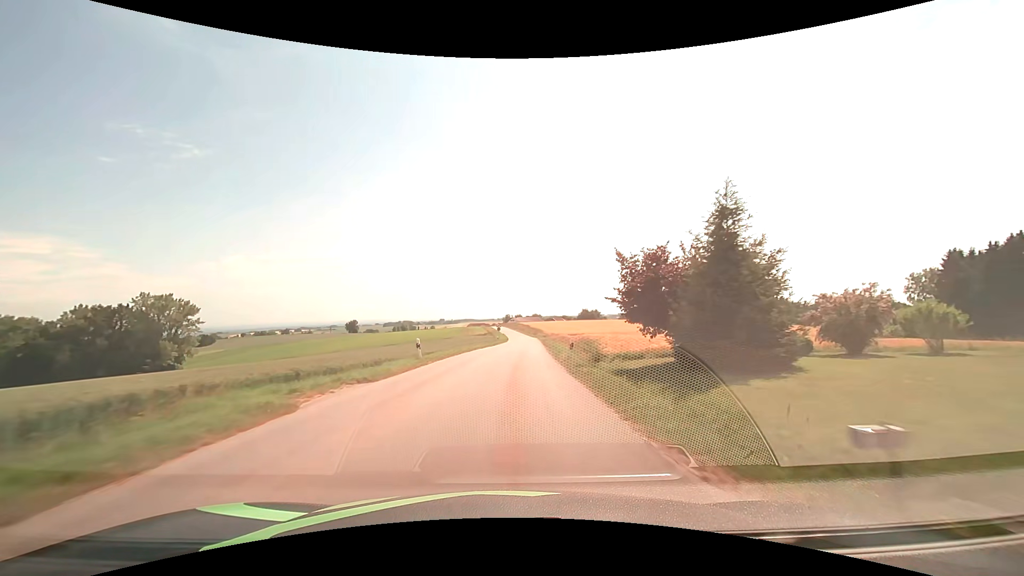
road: tertiary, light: Day
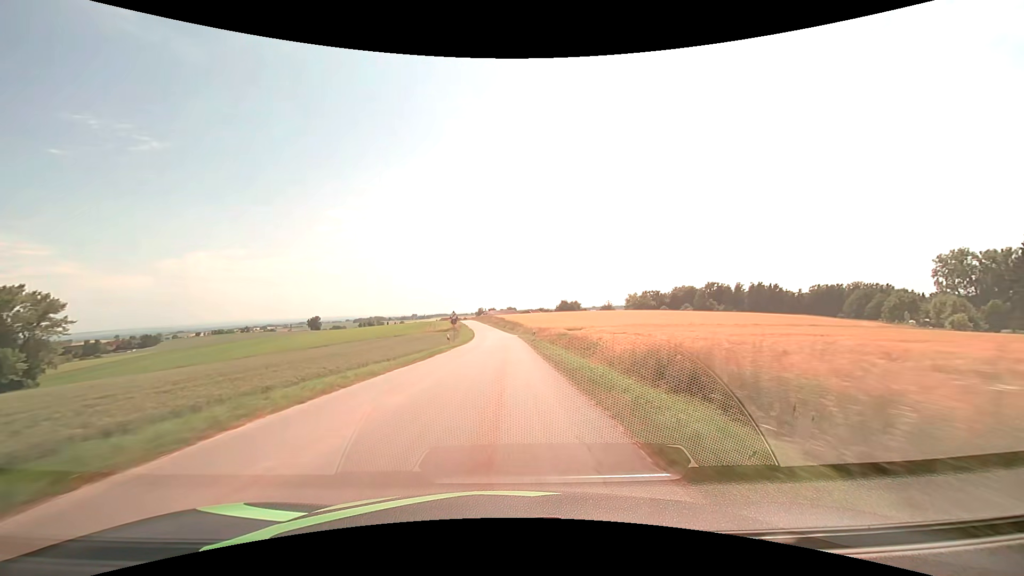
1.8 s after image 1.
(+1.2, +32.7) m; +3°
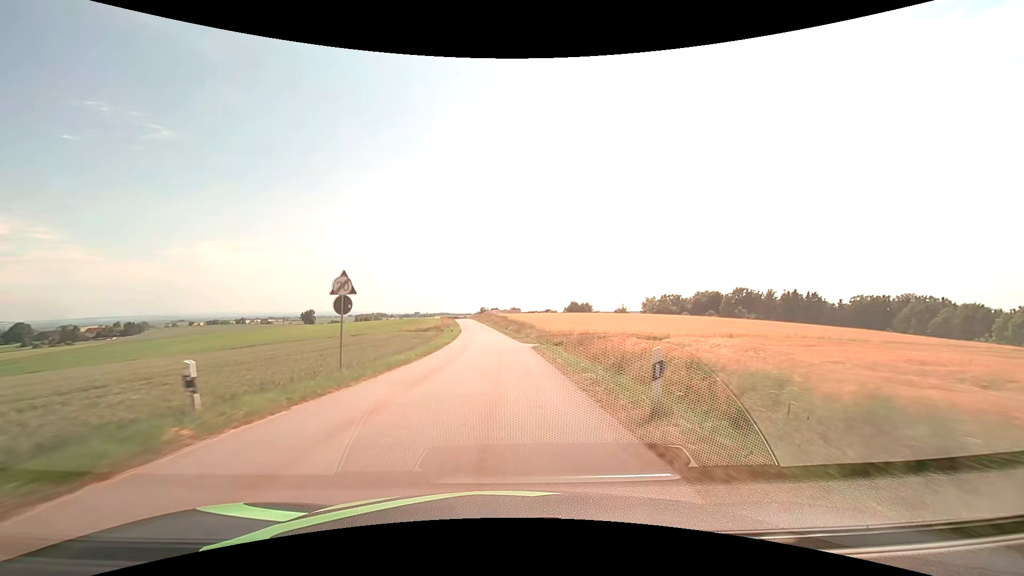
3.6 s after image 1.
(-0.1, +32.6) m; 0°
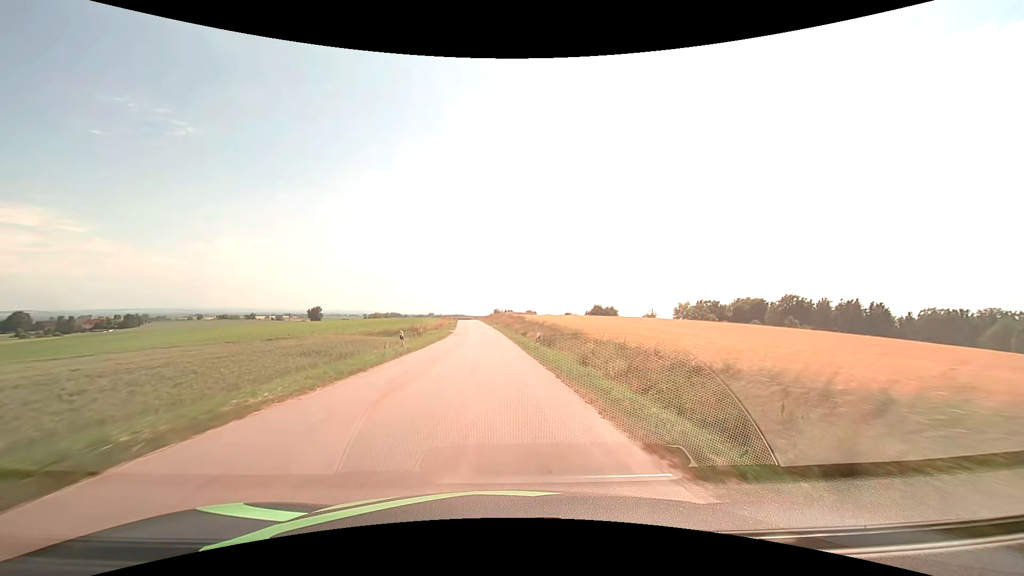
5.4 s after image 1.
(-0.4, +32.4) m; -2°
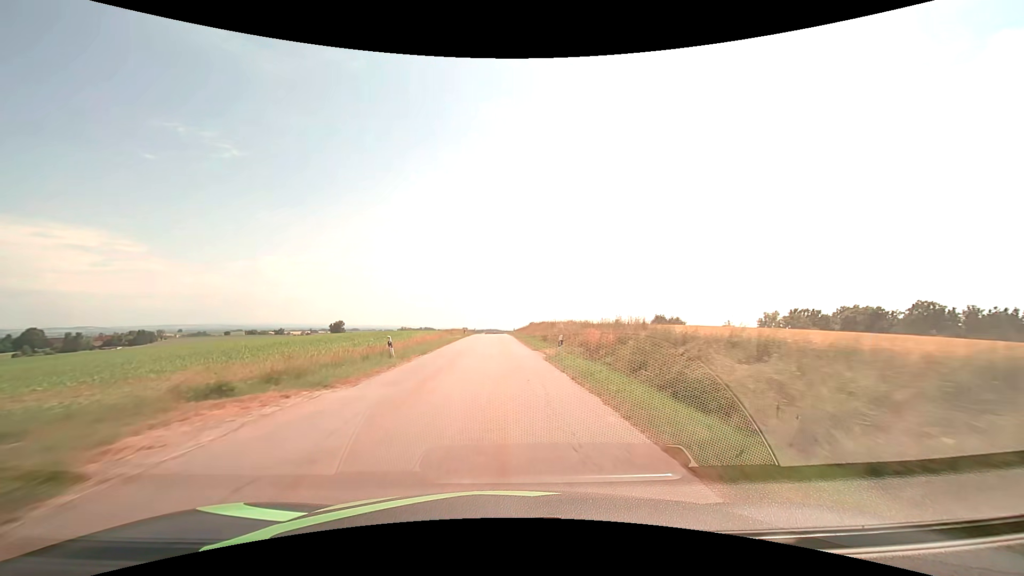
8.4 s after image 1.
(-2.2, +53.4) m; -4°
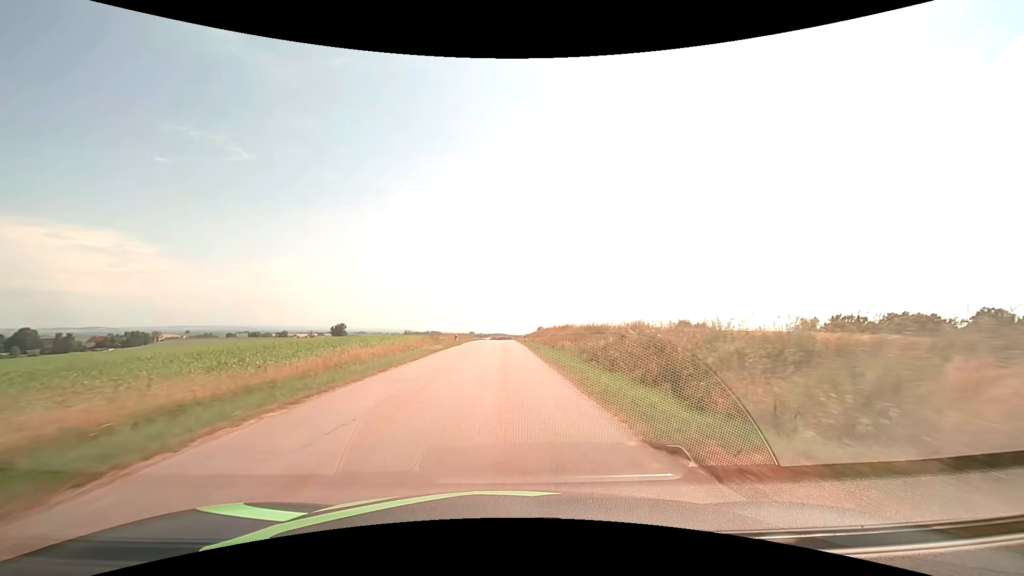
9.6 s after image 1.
(-0.3, +21.2) m; -1°
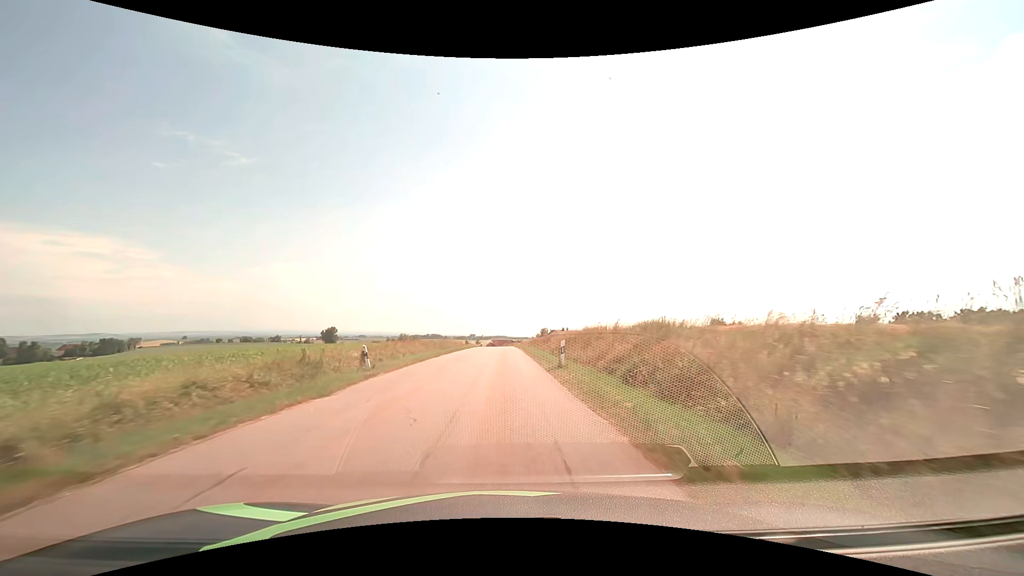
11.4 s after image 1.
(0.0, +31.8) m; 0°
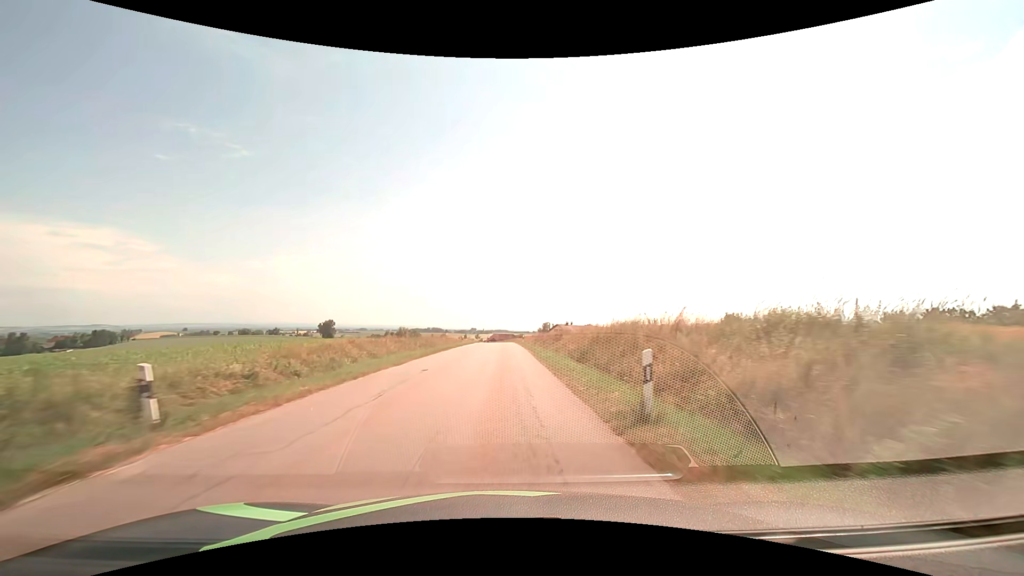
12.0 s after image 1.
(0.0, +10.6) m; 0°
(0, +10) (0, +20) (0, +30) (0, +40) (0, +50) (0, +60) (0, +70) (-1, +80) (-1, +90) (-2, +100) m
